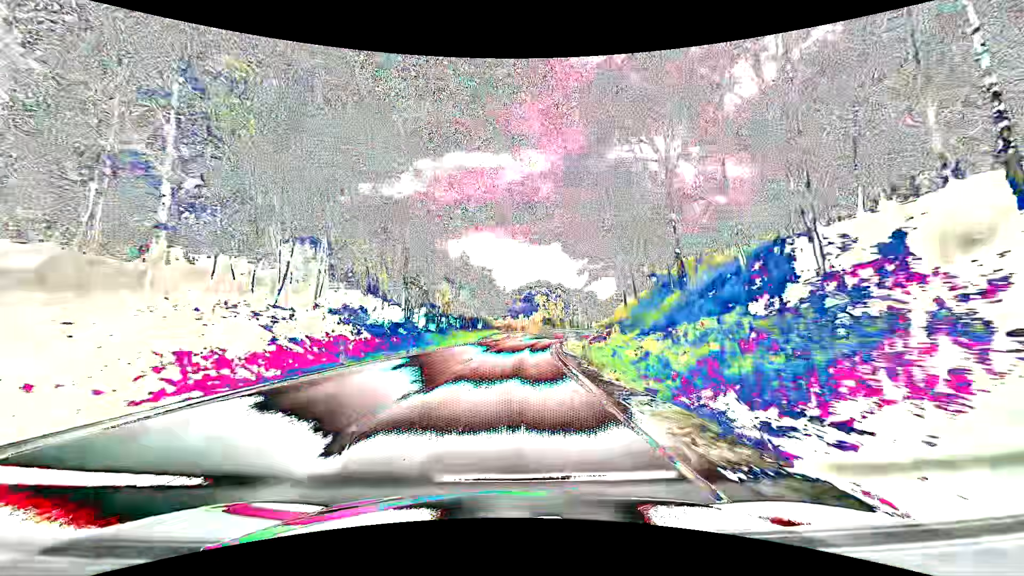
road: primary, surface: asphalt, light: Day
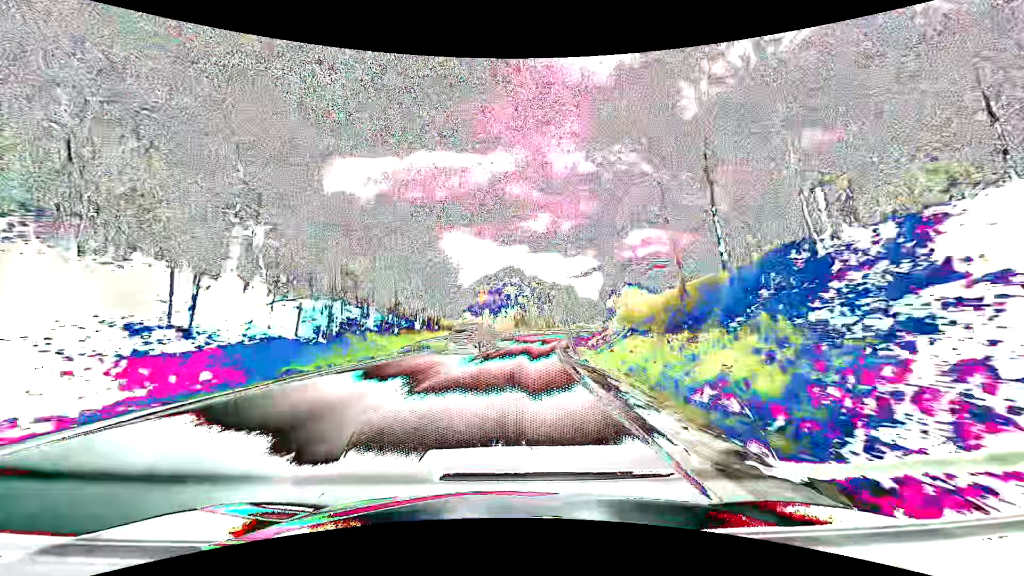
(+1.0, +31.6) m; +4°
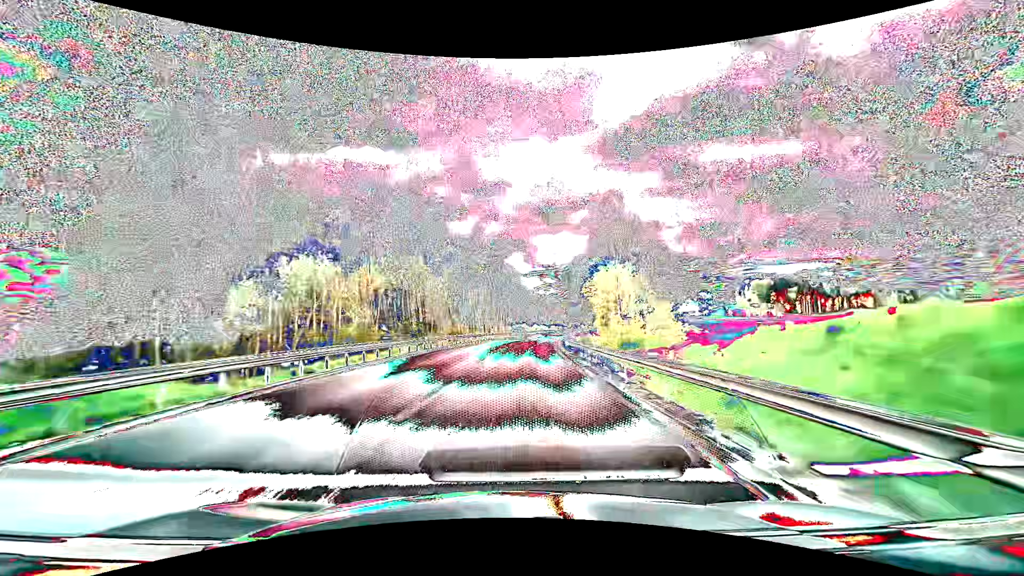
(+4.6, +63.2) m; +9°
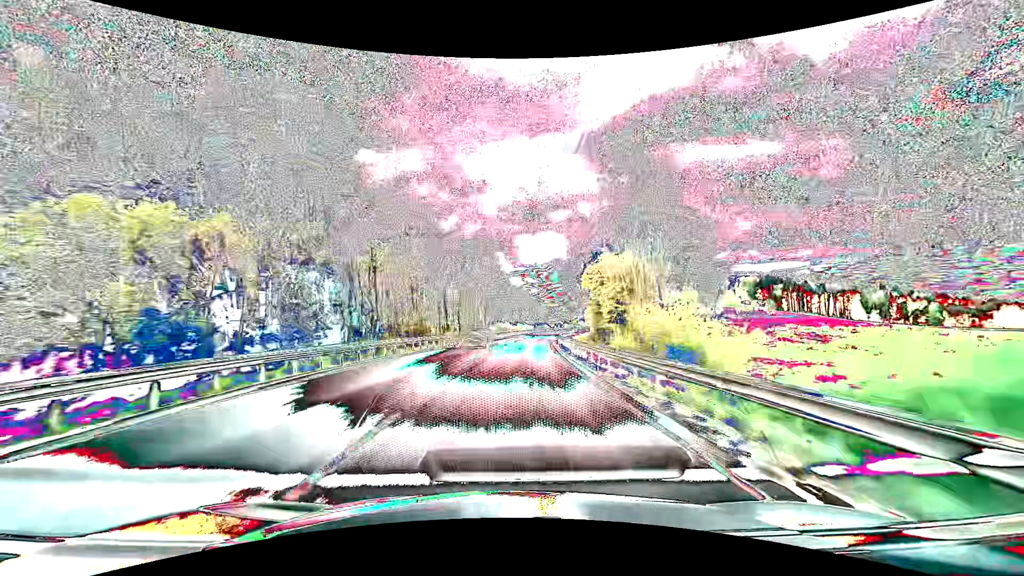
(+0.3, +15.8) m; +2°
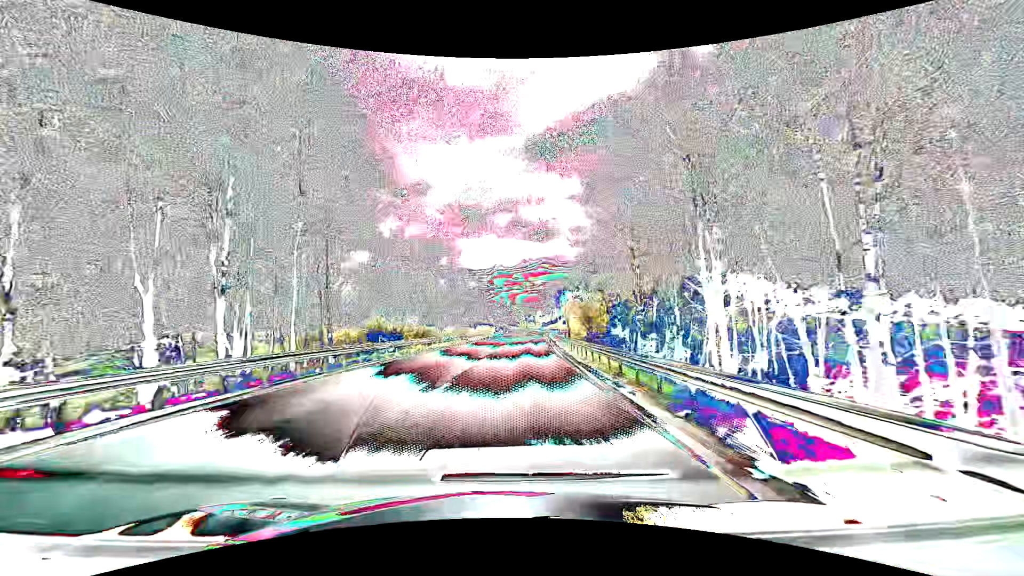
(+3.7, +63.3) m; +7°
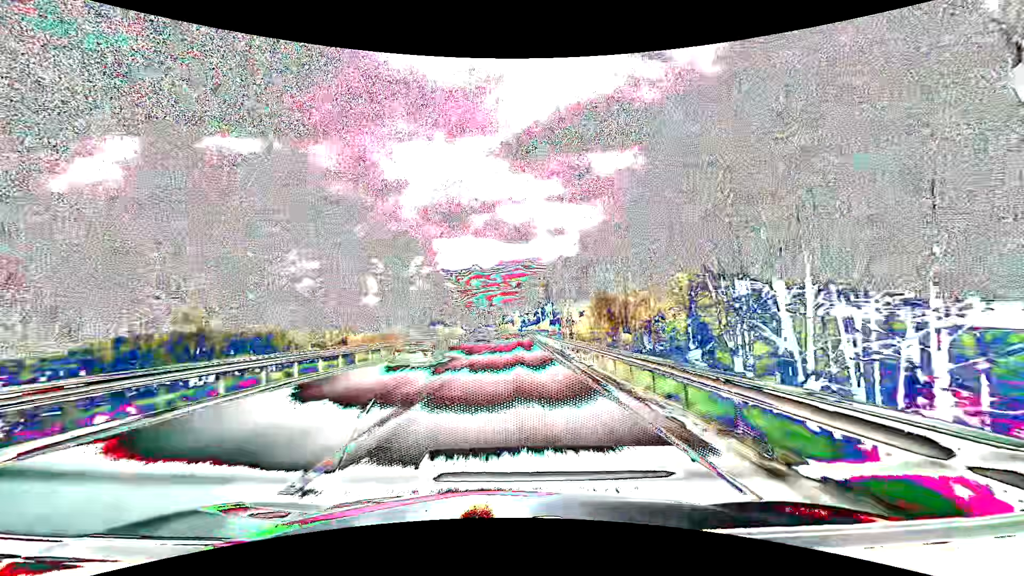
(+0.8, +31.7) m; +3°
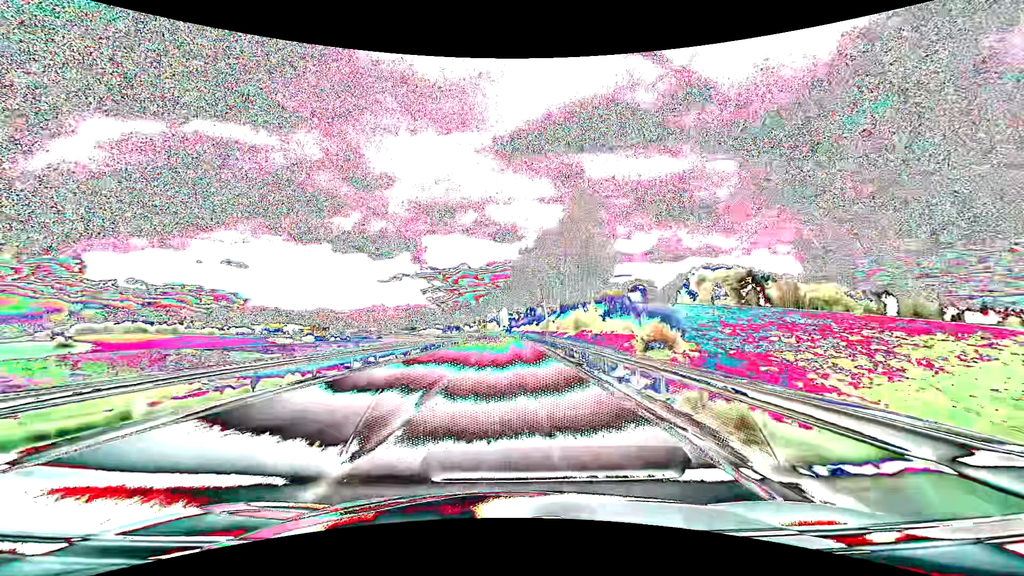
(+1.2, +79.1) m; +1°
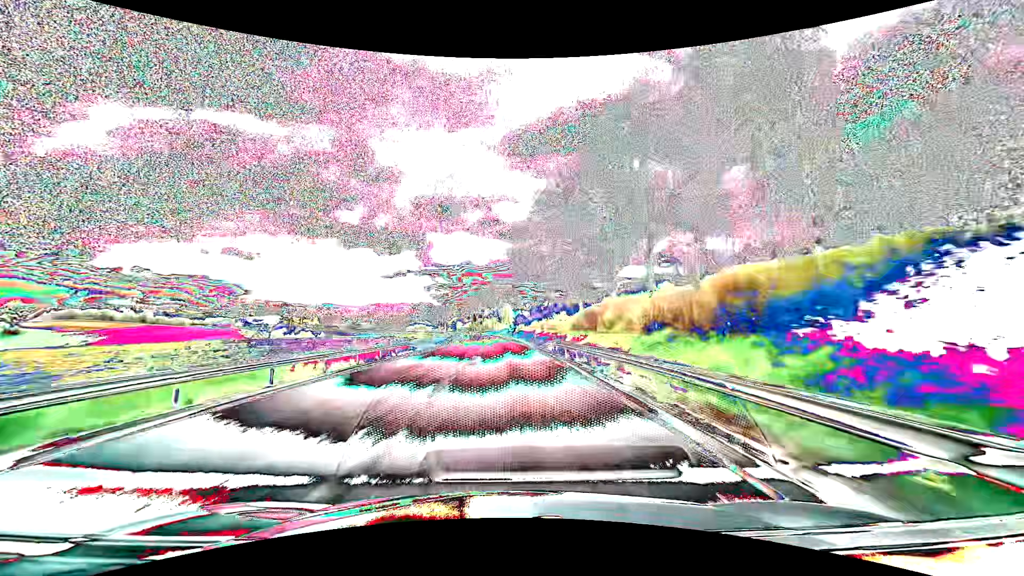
(+0.1, +47.4) m; 0°
(0, +10) (0, +20) (0, +30) (-1, +40) (-1, +50) (-1, +60) (-2, +70) (-3, +80) (-4, +90) (-5, +100) m
